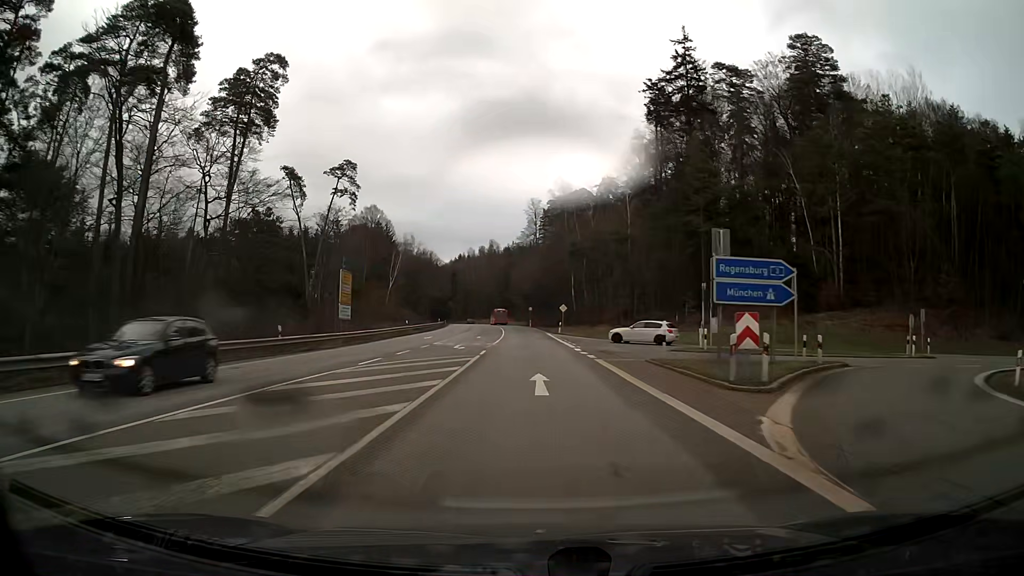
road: secondary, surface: asphalt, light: Day
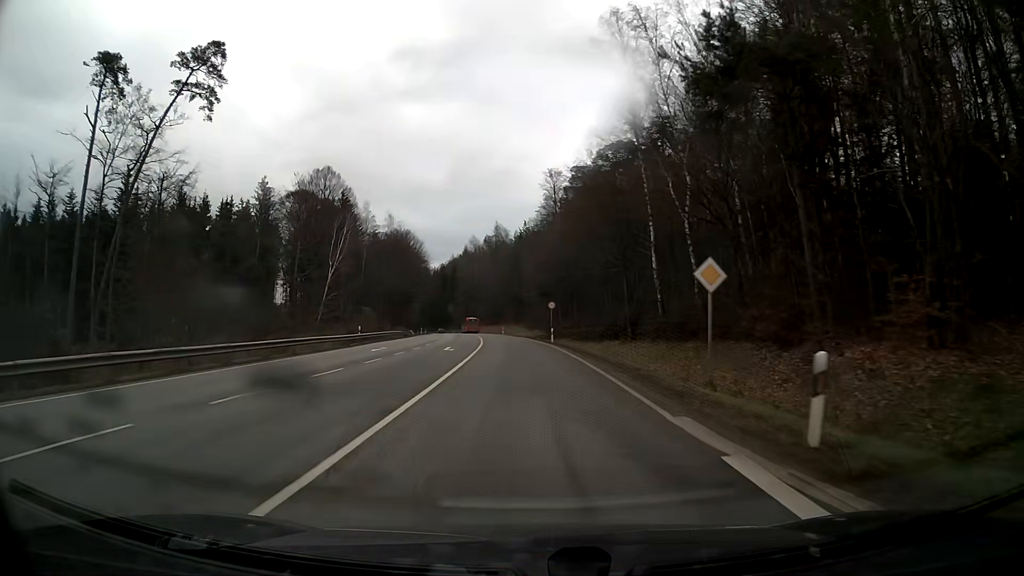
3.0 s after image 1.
(-0.6, +53.5) m; -2°
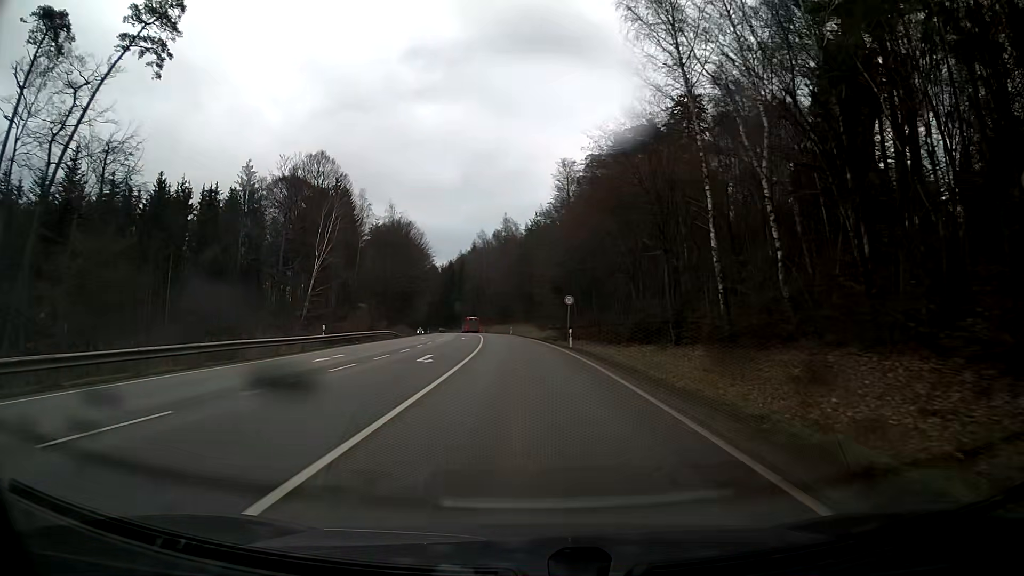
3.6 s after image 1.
(-0.1, +10.7) m; -1°
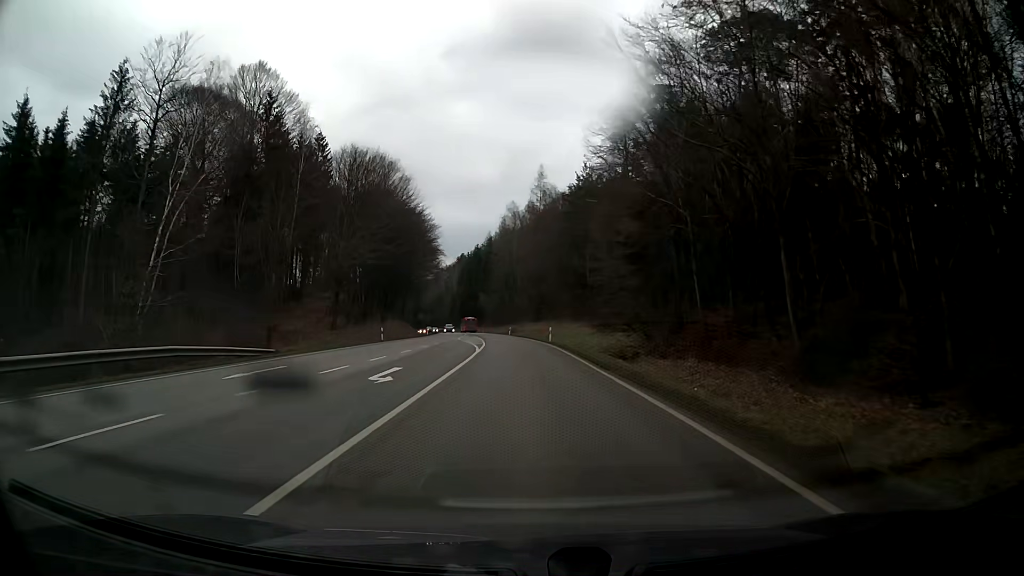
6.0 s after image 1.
(-1.3, +42.9) m; -3°
